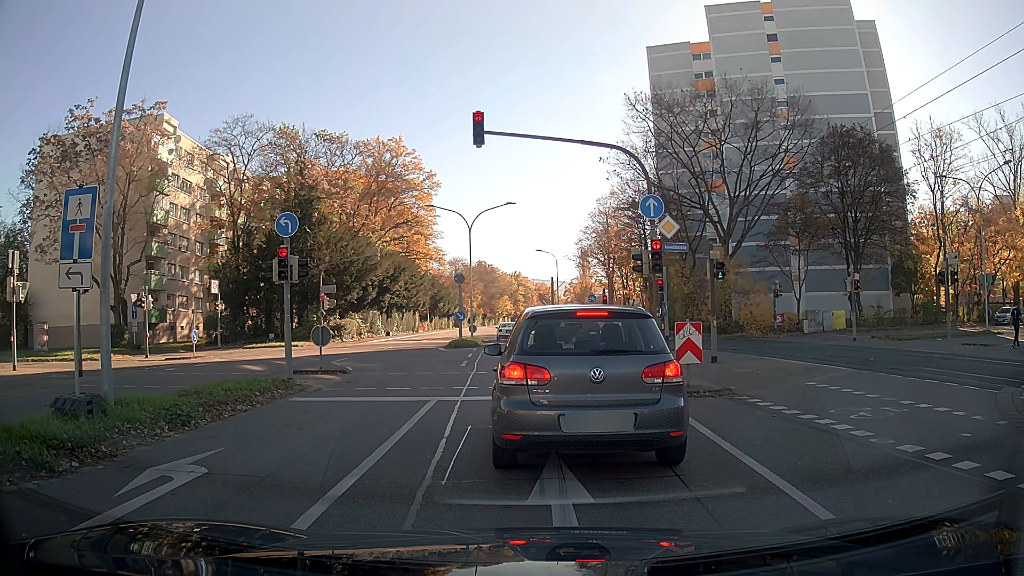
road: secondary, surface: asphalt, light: Day
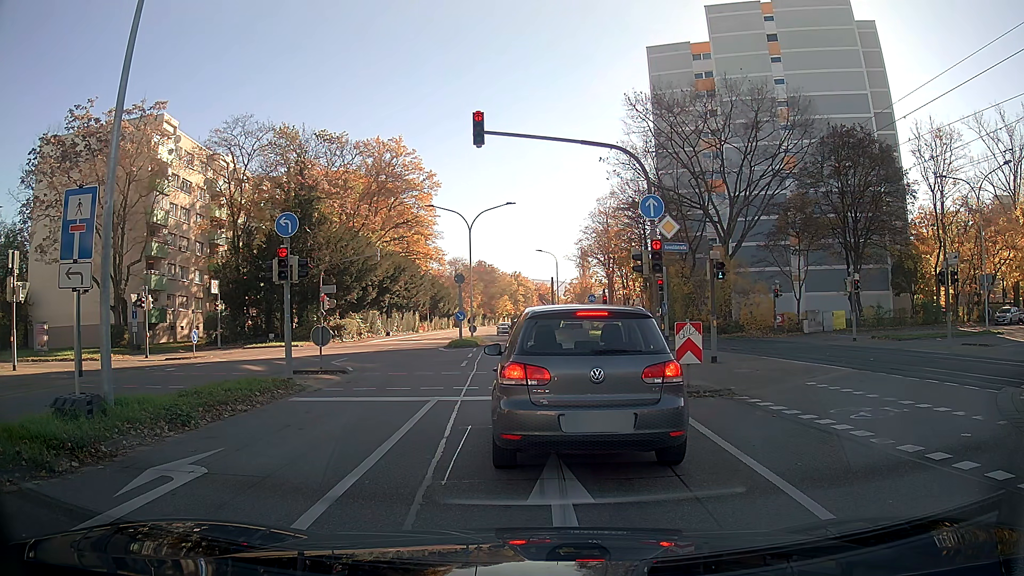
(0.0, 0.0) m; 0°
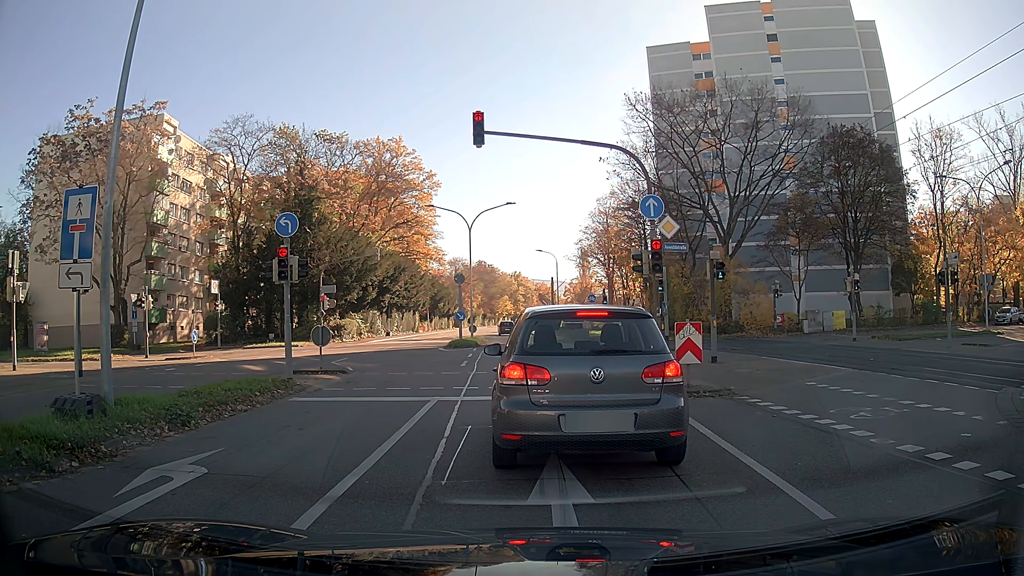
(0.0, 0.0) m; 0°
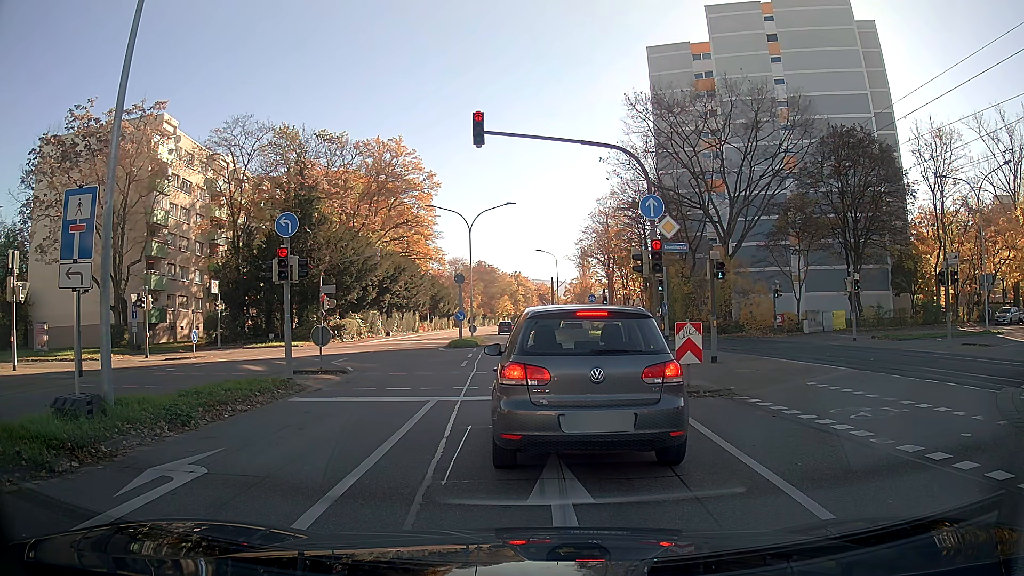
(0.0, 0.0) m; 0°
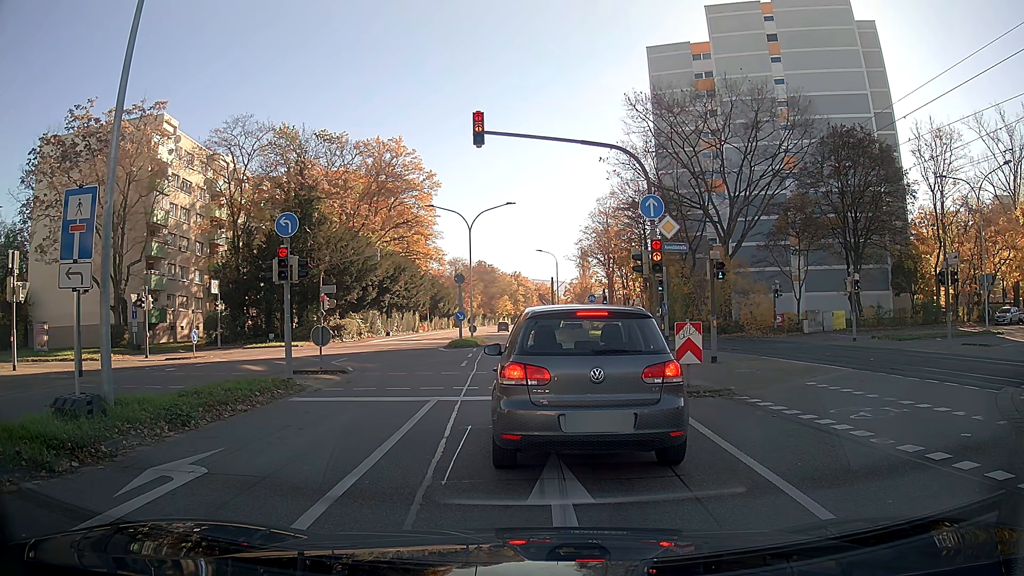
(0.0, 0.0) m; 0°
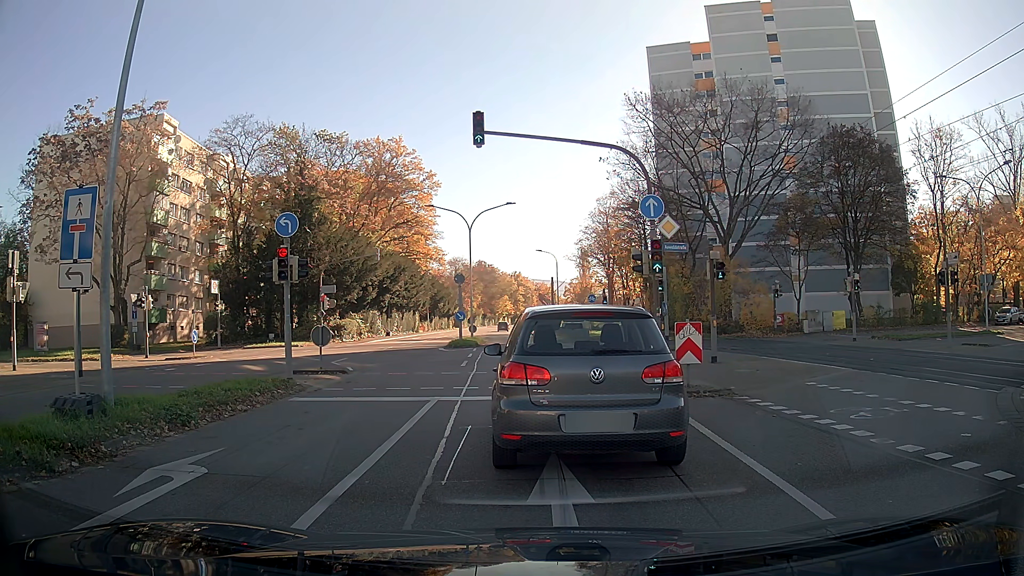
(0.0, 0.0) m; 0°
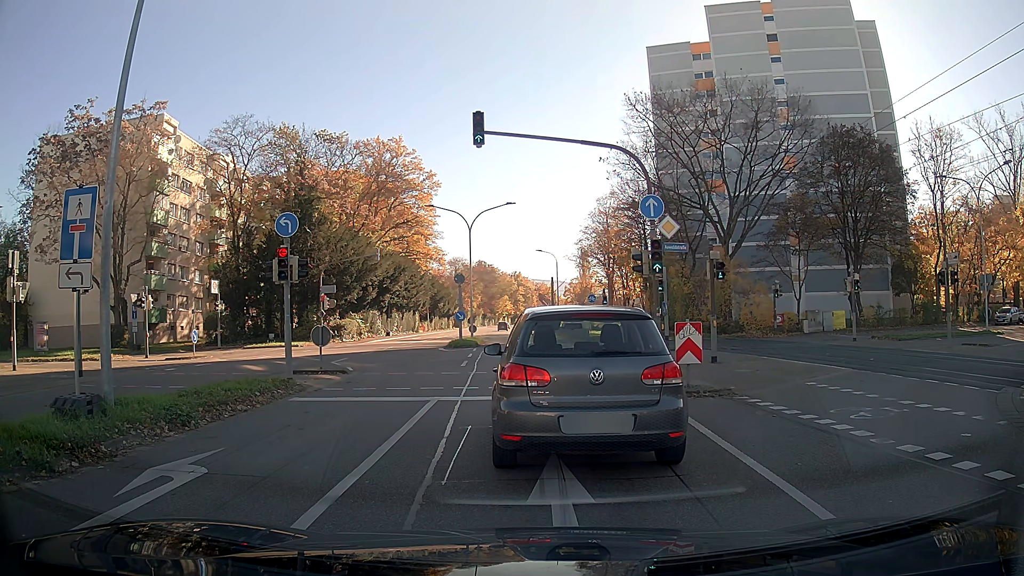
(0.0, 0.0) m; 0°
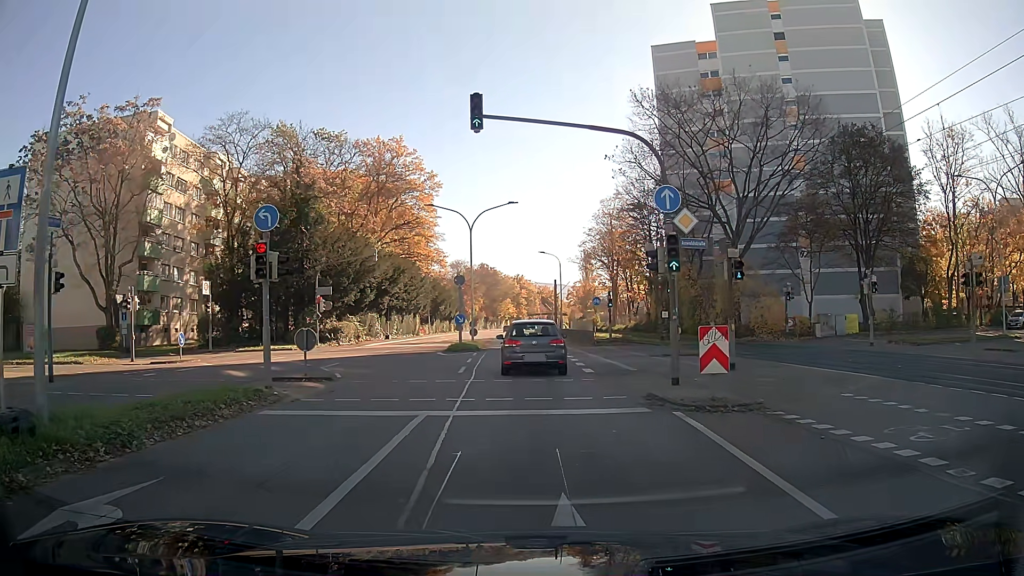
(0.0, +1.7) m; -1°
(0, +10) (0, +20) (0, +30) (0, +40) (0, +50) (0, +60) (0, +70) (0, +80) (-1, +90) (-1, +100) m
